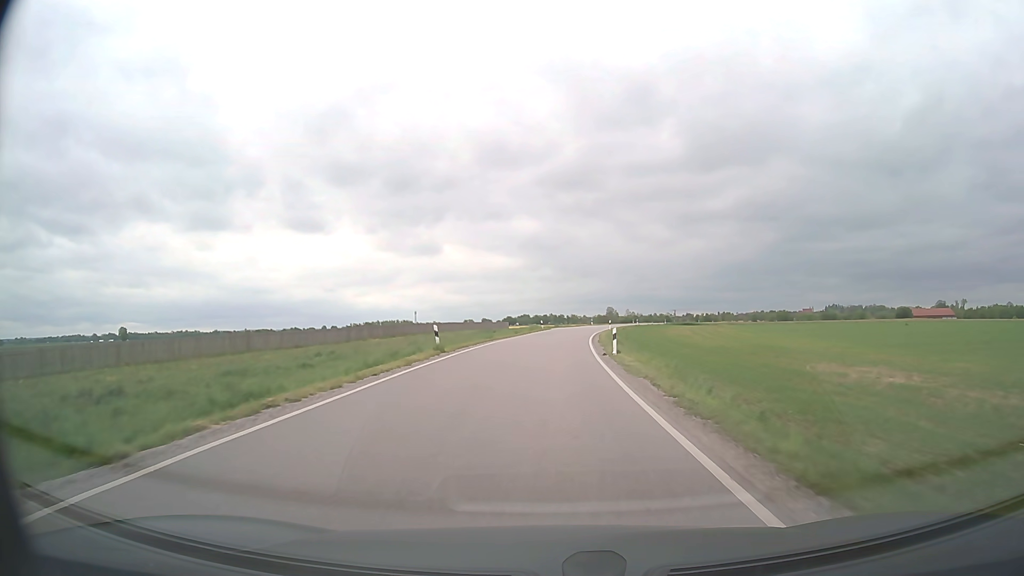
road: secondary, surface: asphalt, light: Day
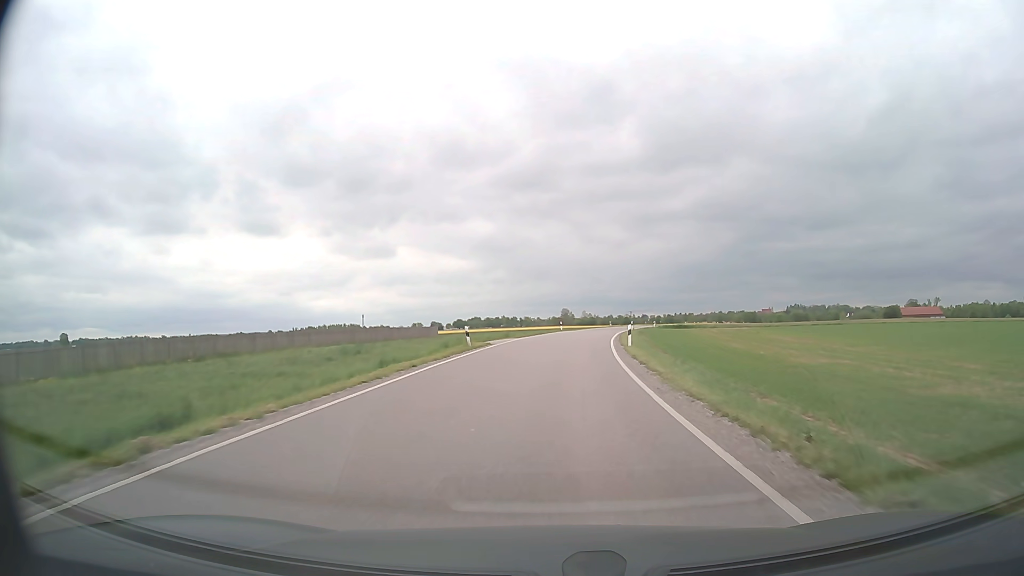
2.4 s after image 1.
(+0.7, +41.1) m; +3°
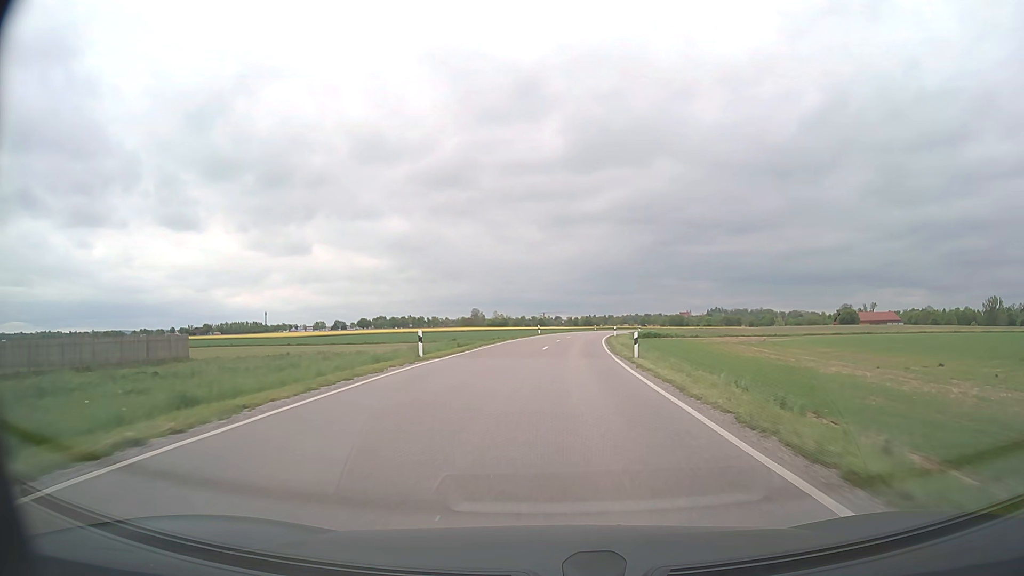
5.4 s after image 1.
(+3.0, +50.2) m; +8°
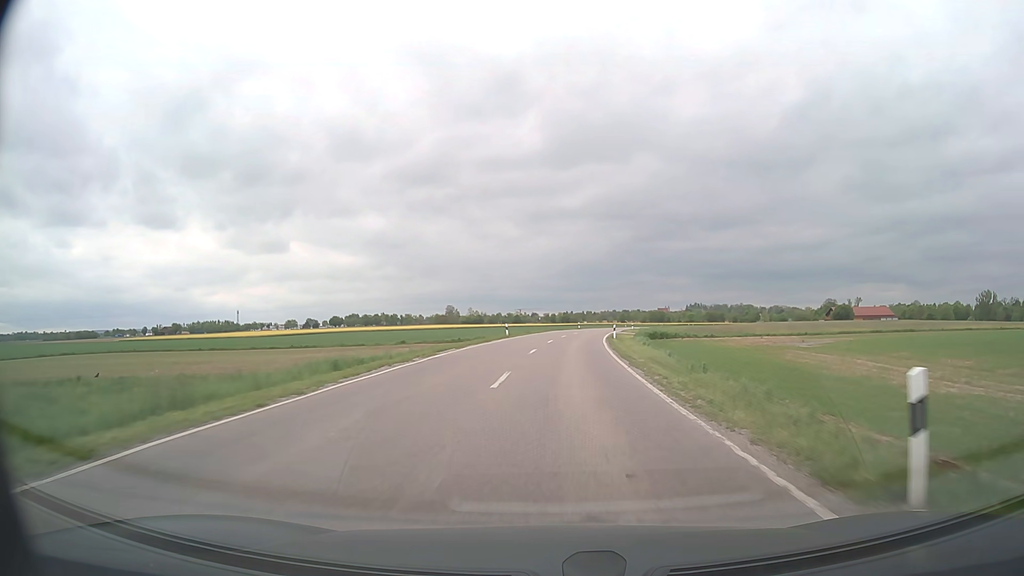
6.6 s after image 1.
(+0.4, +20.2) m; +2°
